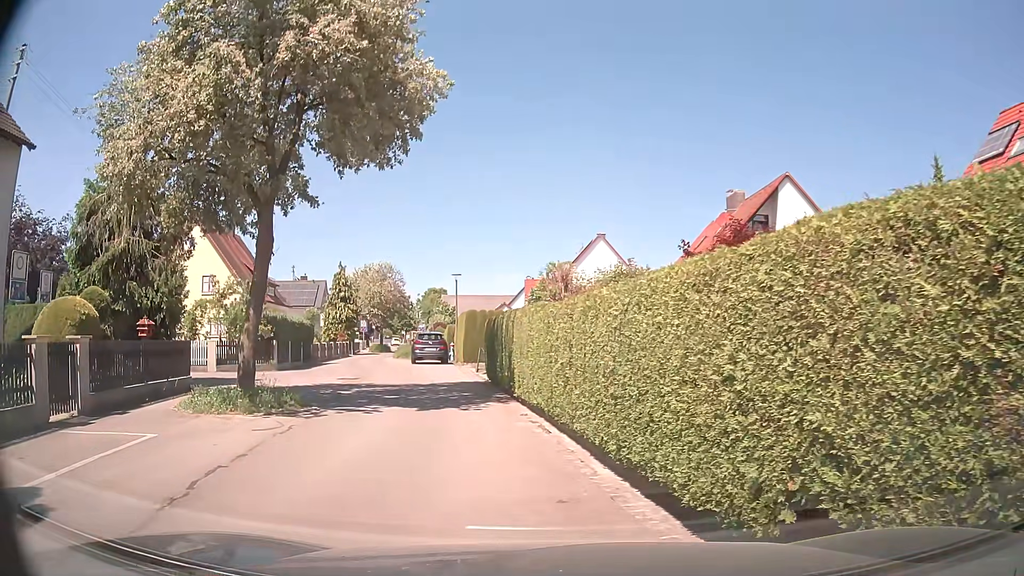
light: Day
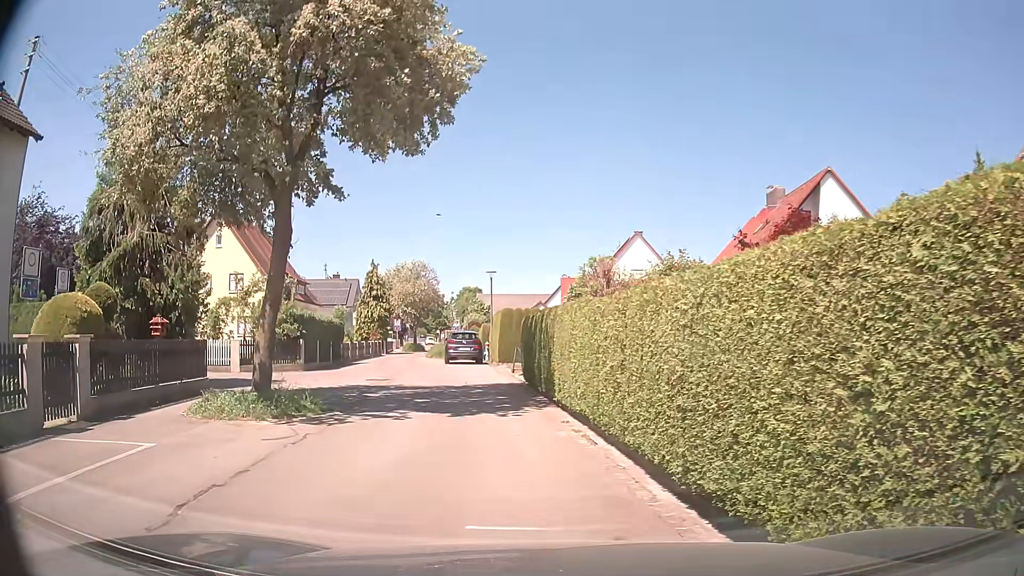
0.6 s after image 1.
(0.0, +1.1) m; -3°
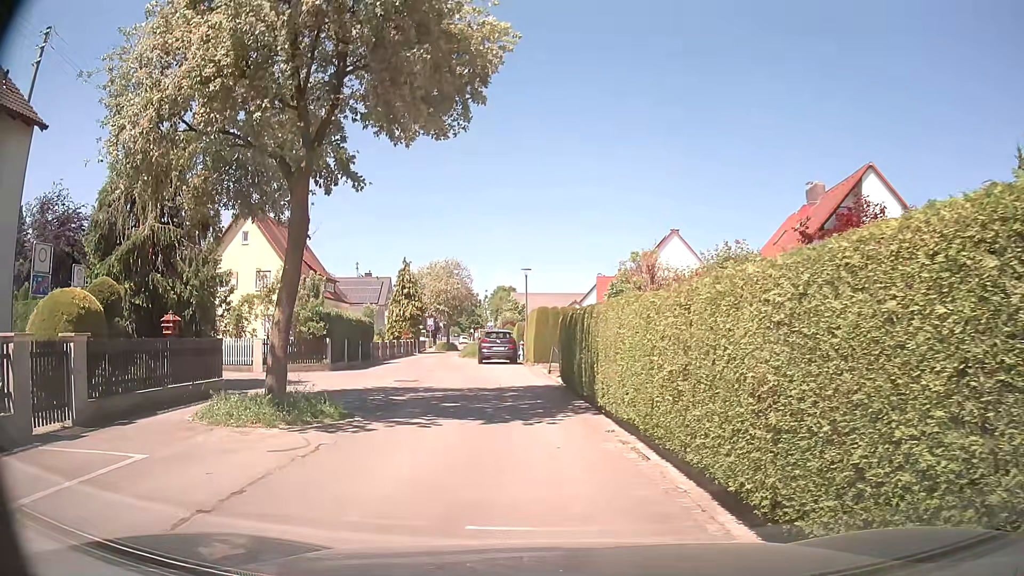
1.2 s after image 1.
(0.0, +1.1) m; -2°
